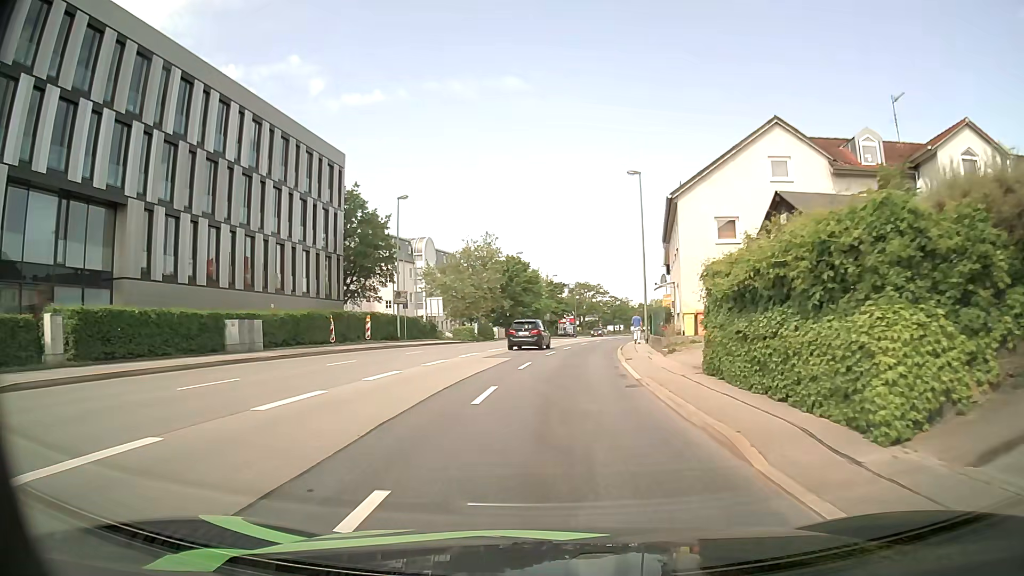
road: primary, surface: asphalt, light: Day
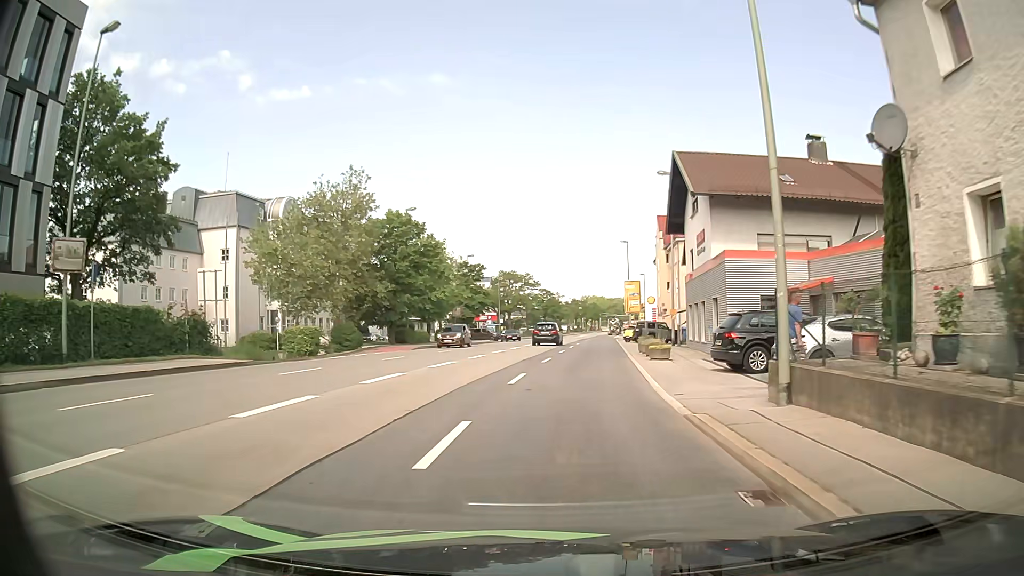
(+0.9, +30.2) m; +5°
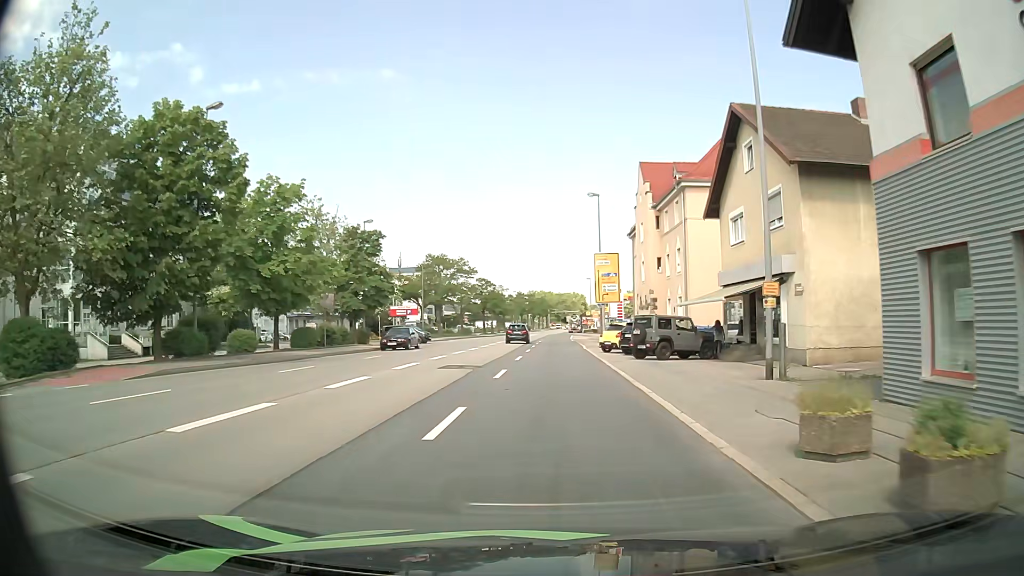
(+1.5, +25.4) m; +5°
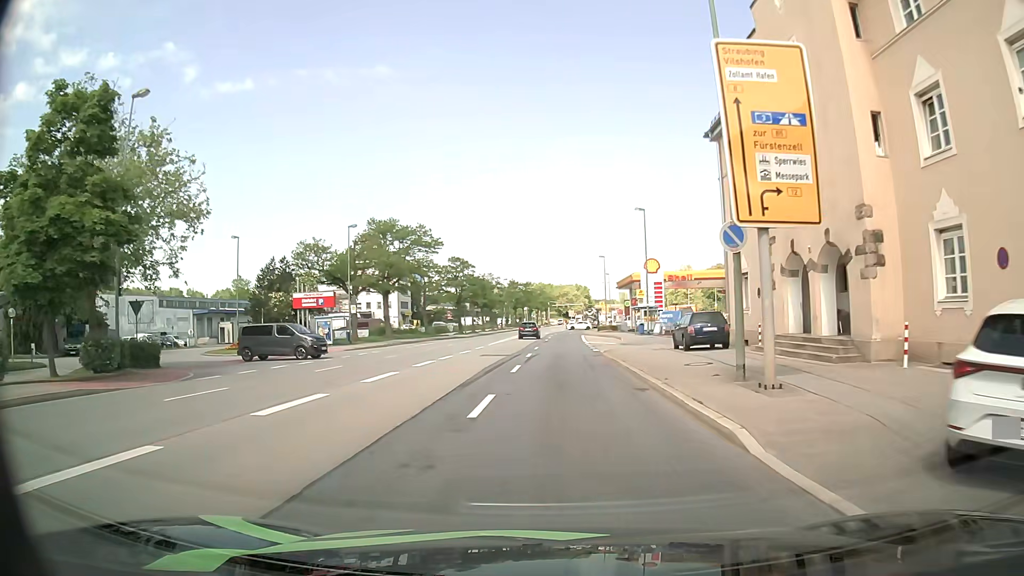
(+0.2, +34.0) m; 0°
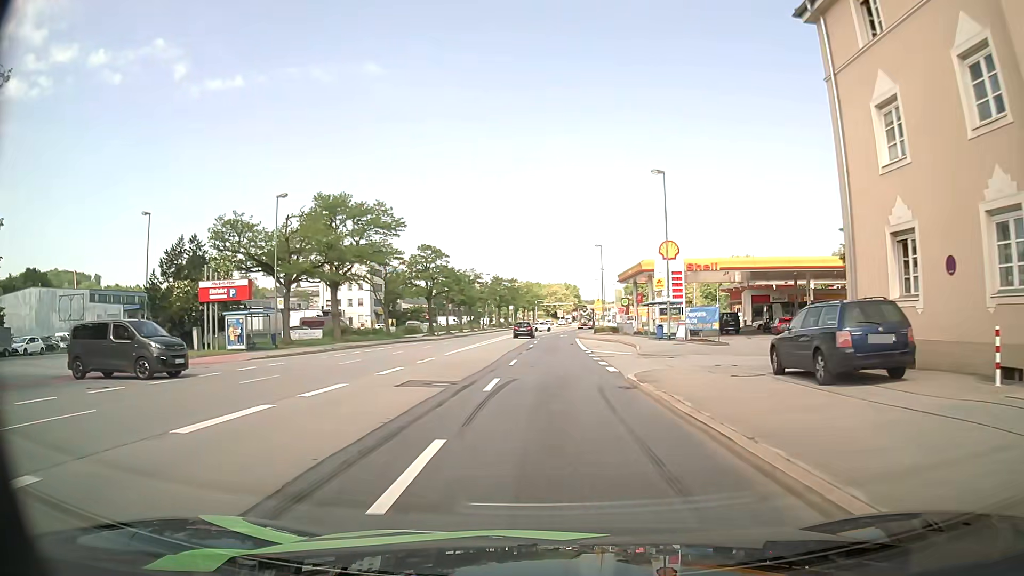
(+0.1, +14.1) m; +1°
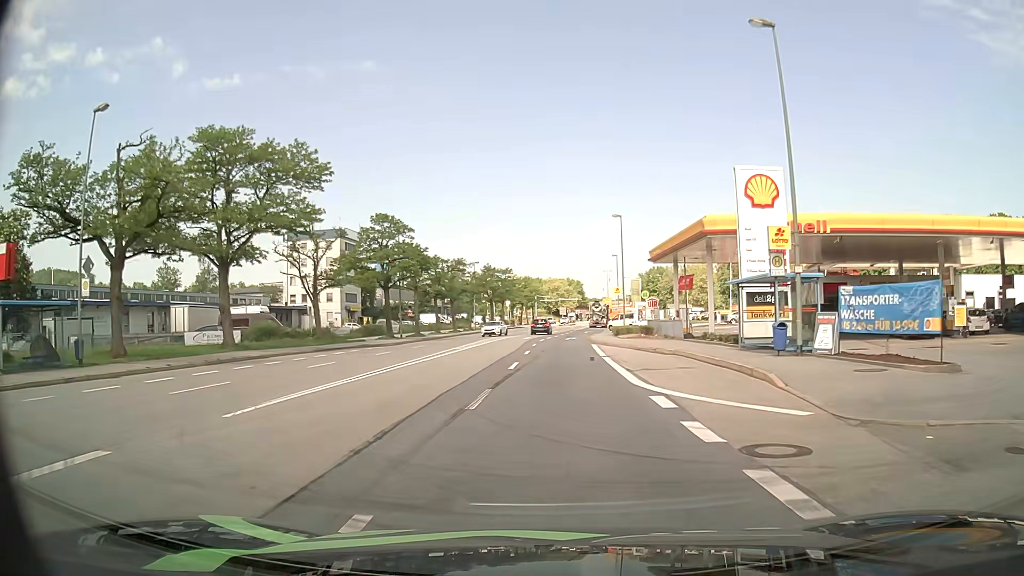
(0.0, +21.0) m; 0°
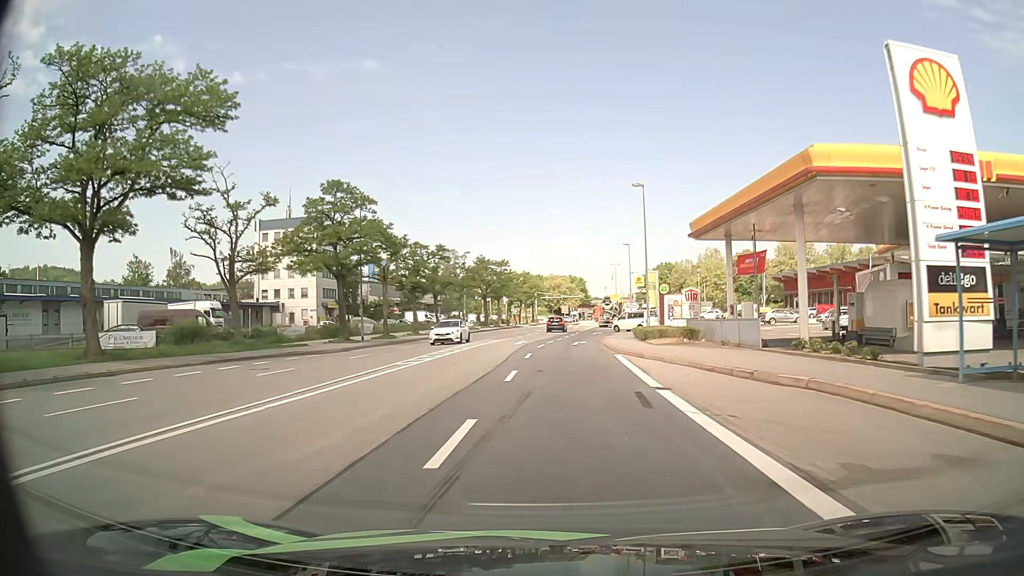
(0.0, +13.2) m; 0°
